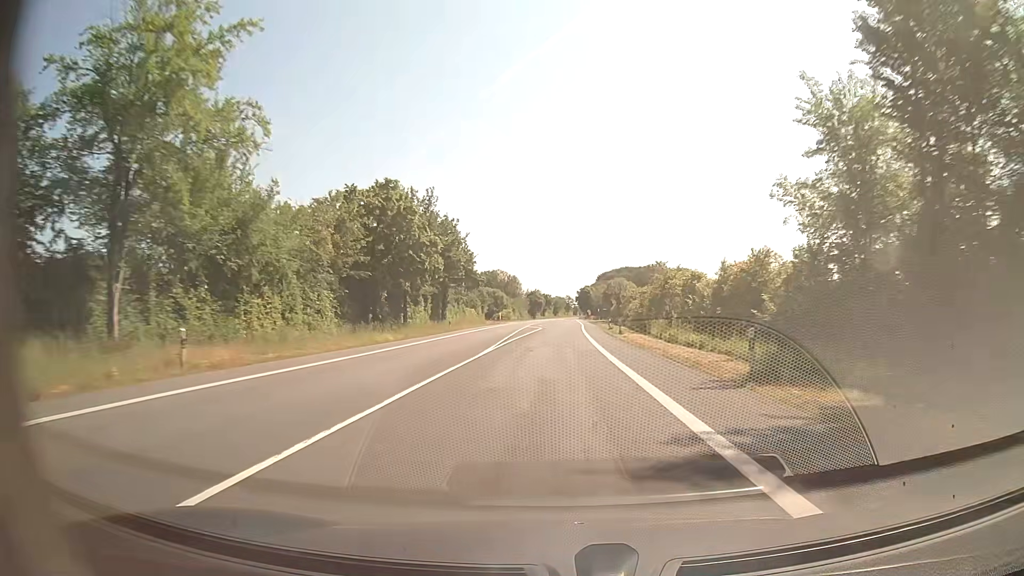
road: secondary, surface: asphalt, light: Day
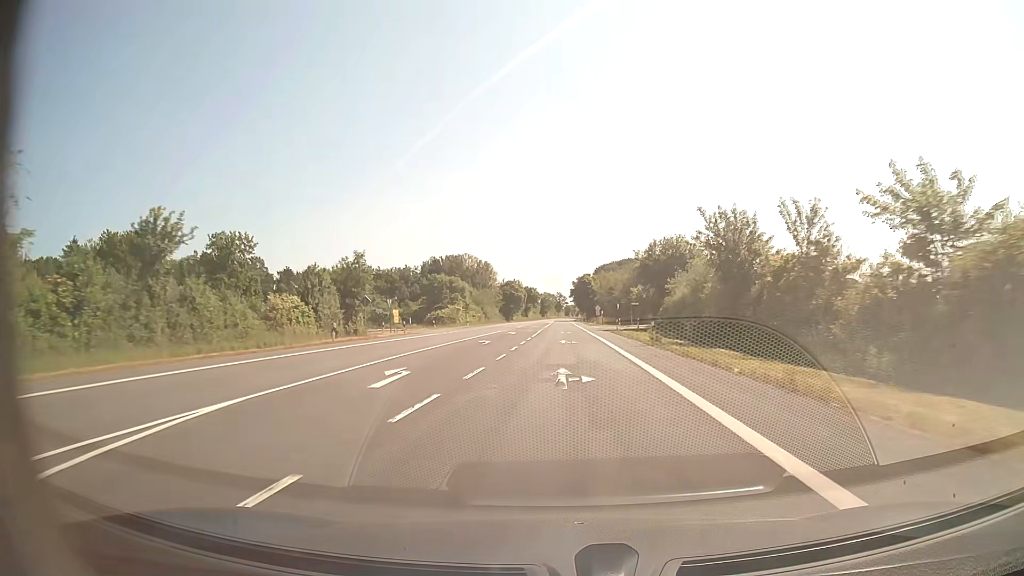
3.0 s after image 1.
(+0.8, +79.1) m; +1°
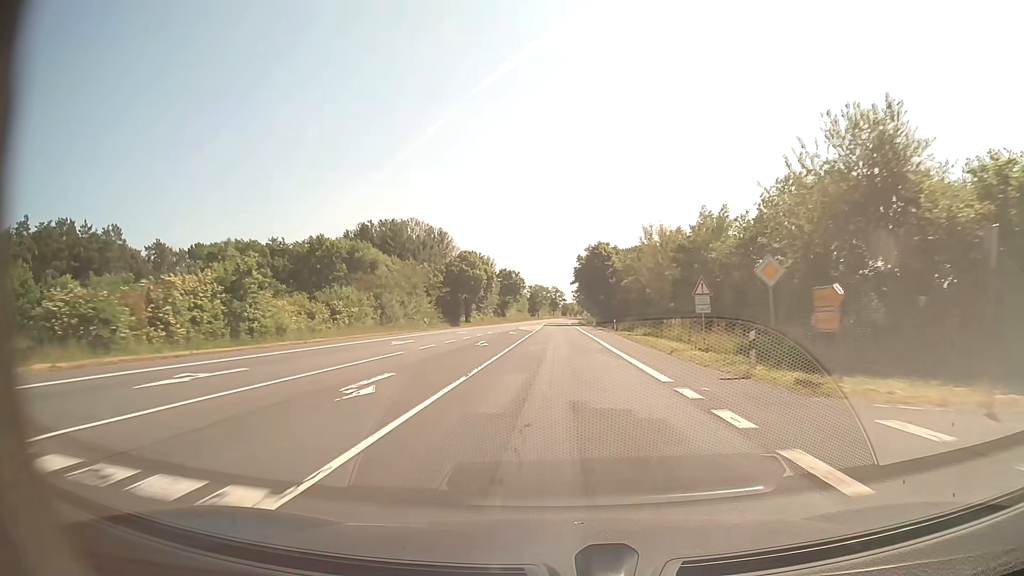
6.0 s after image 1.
(+0.4, +79.2) m; 0°
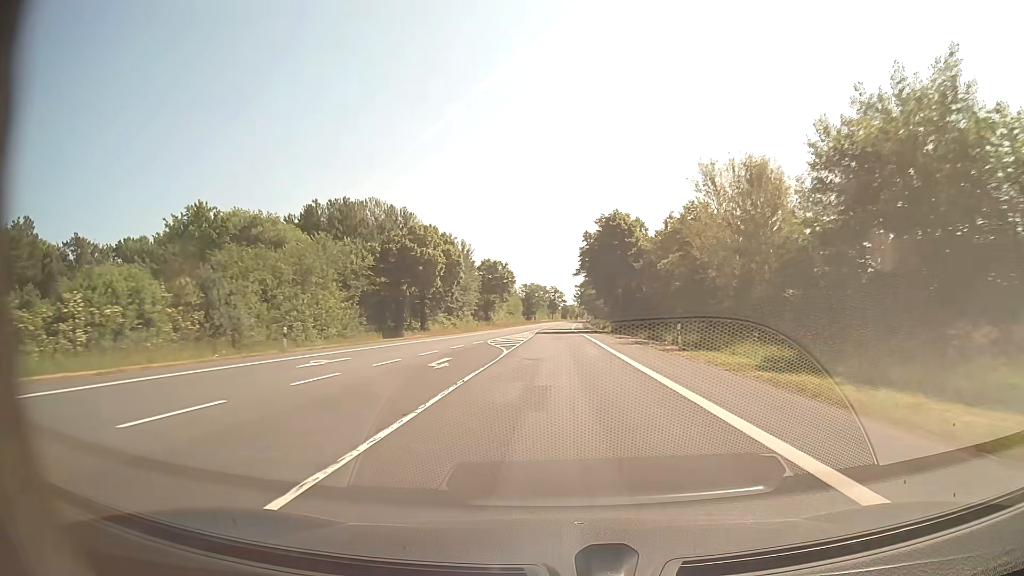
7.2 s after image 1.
(0.0, +31.7) m; 0°
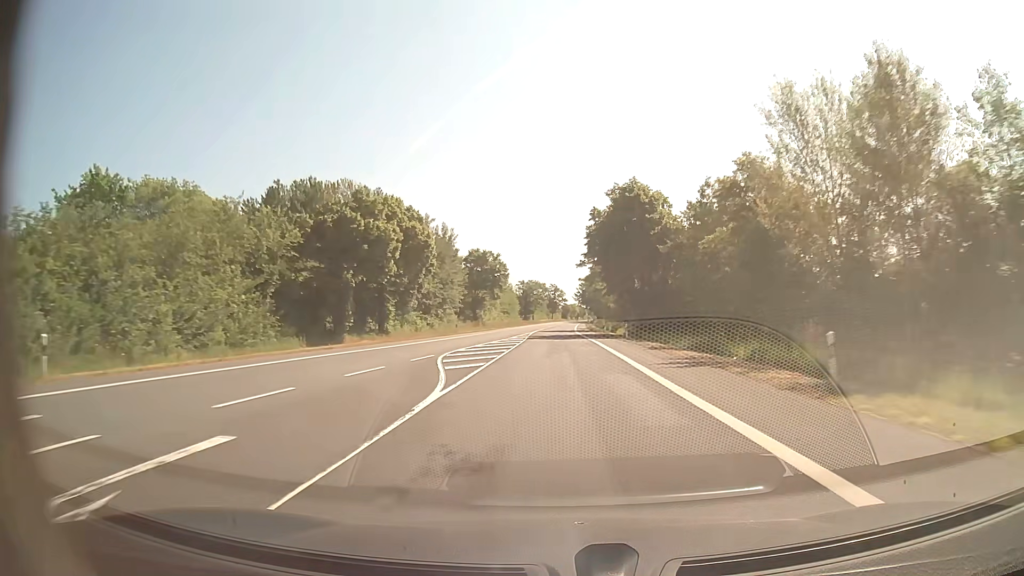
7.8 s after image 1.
(0.0, +15.8) m; 0°
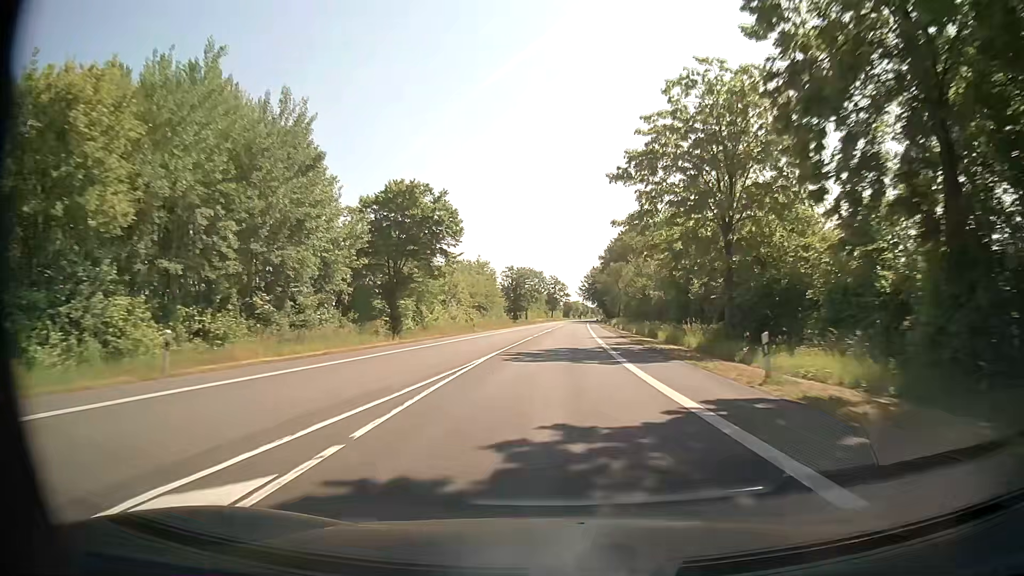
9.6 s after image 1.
(-0.1, +47.5) m; 0°
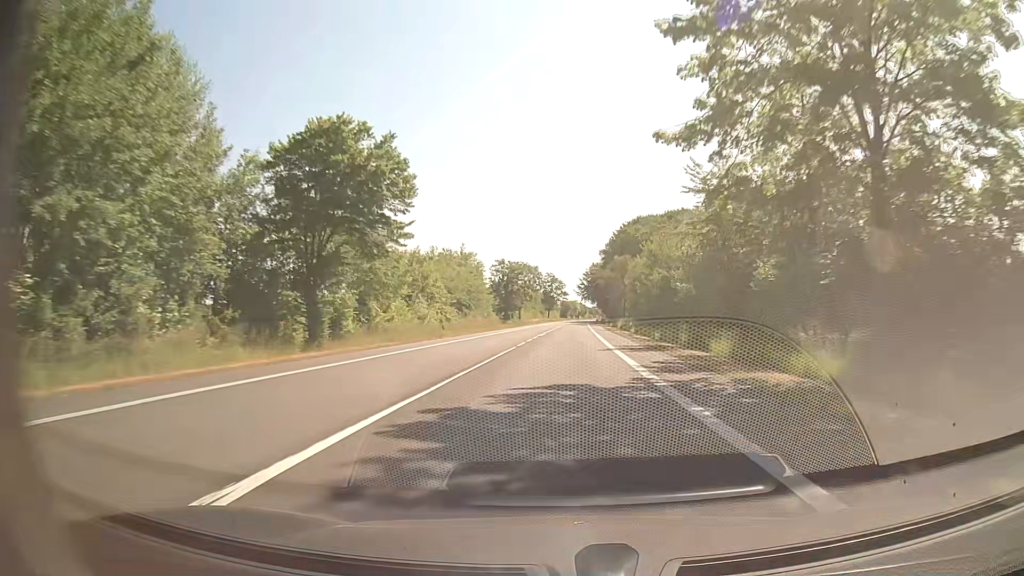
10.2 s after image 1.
(0.0, +15.8) m; 0°
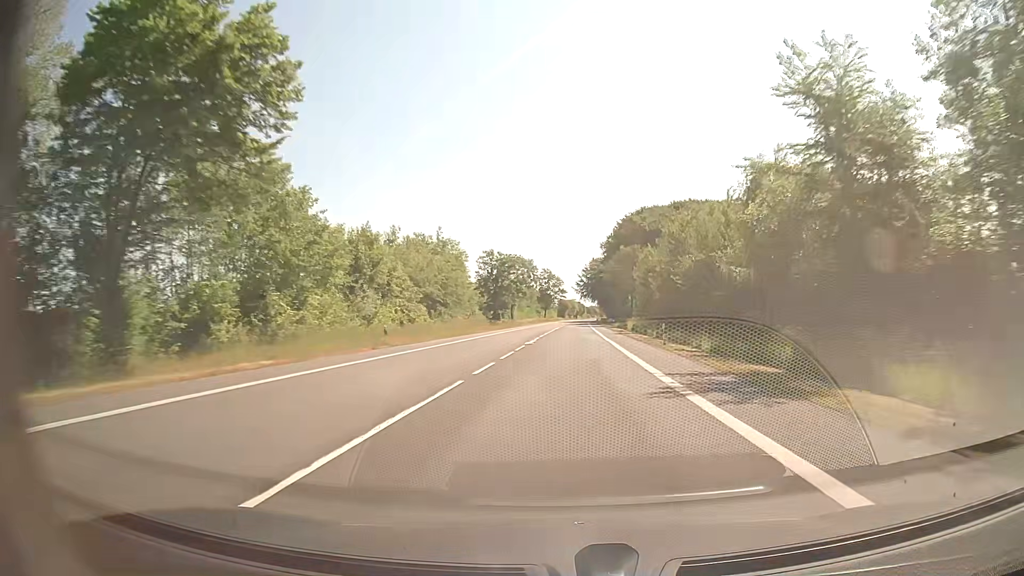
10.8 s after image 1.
(0.0, +15.8) m; 0°
(0, +10) (0, +20) (0, +30) (+1, +40) (+1, +50) (+1, +60) (+2, +70) (+2, +80) (+2, +90) (+3, +100) m
